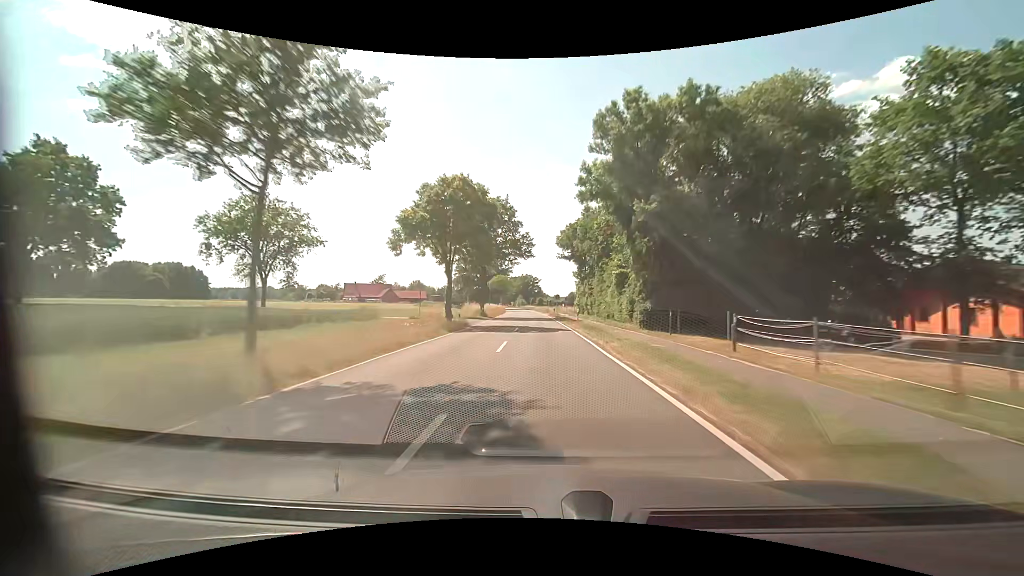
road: tertiary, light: Day
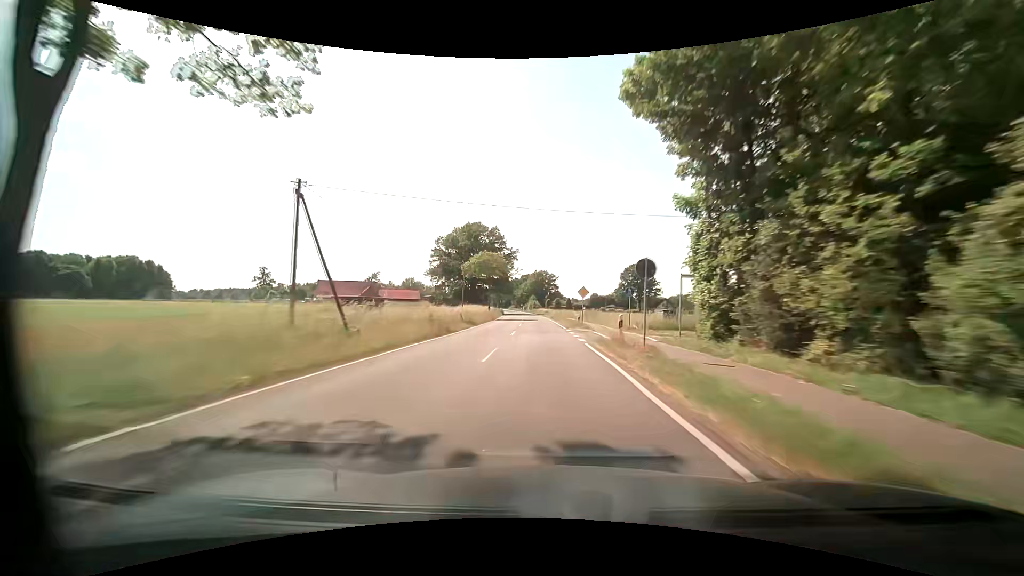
(-0.8, +50.4) m; -2°
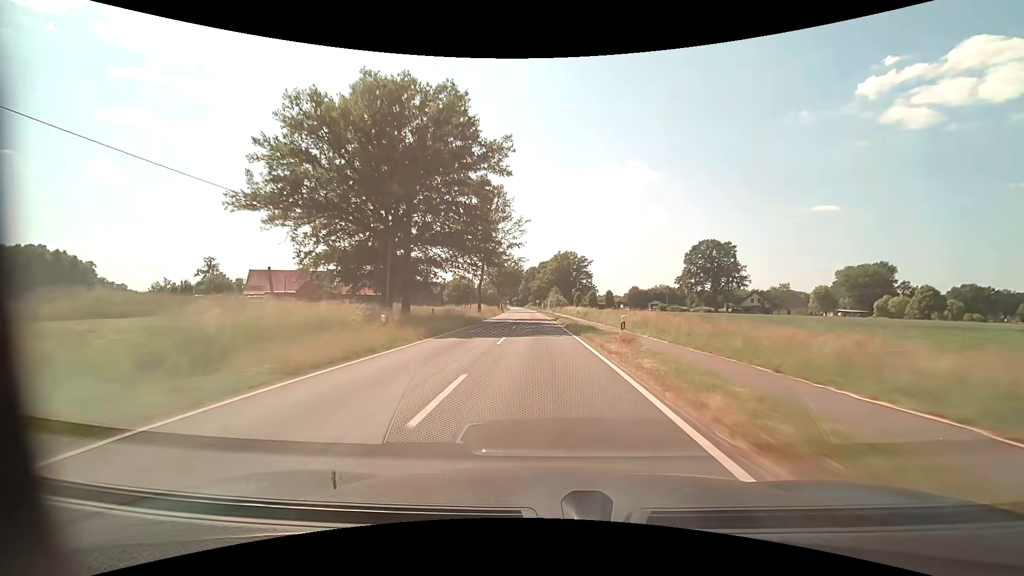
(-1.4, +67.1) m; -3°
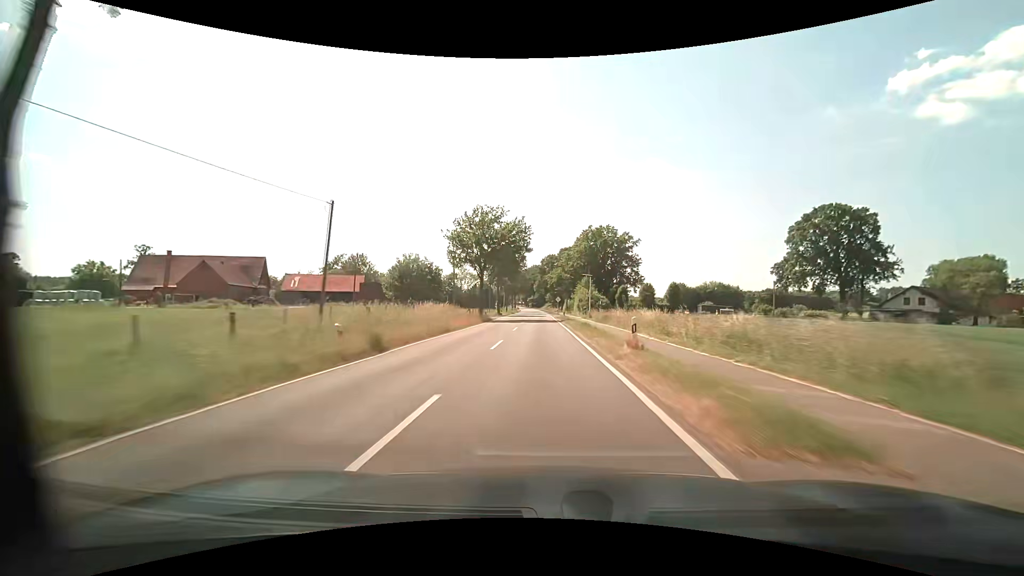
(-1.0, +50.4) m; -2°
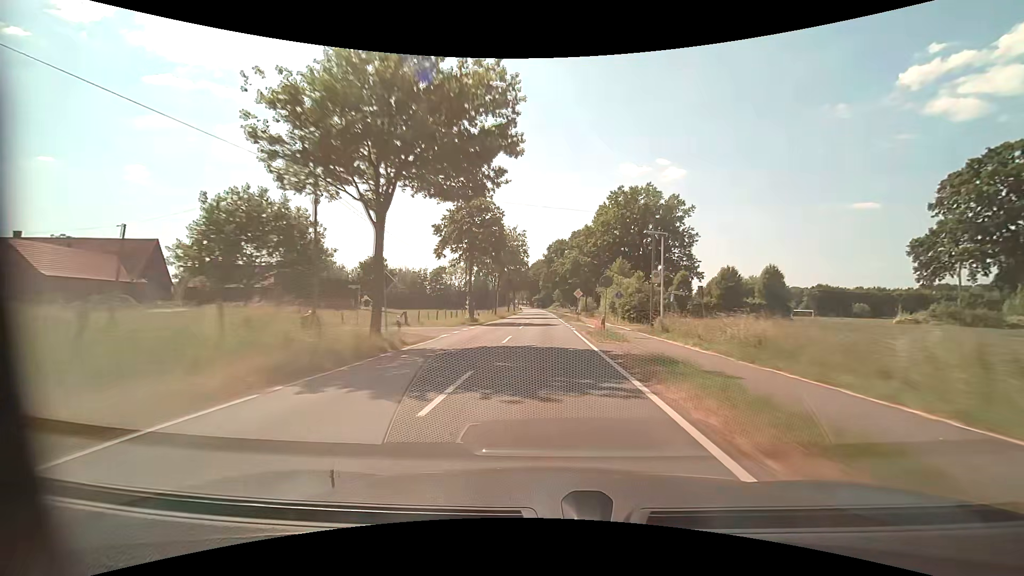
(-0.2, +33.6) m; -1°
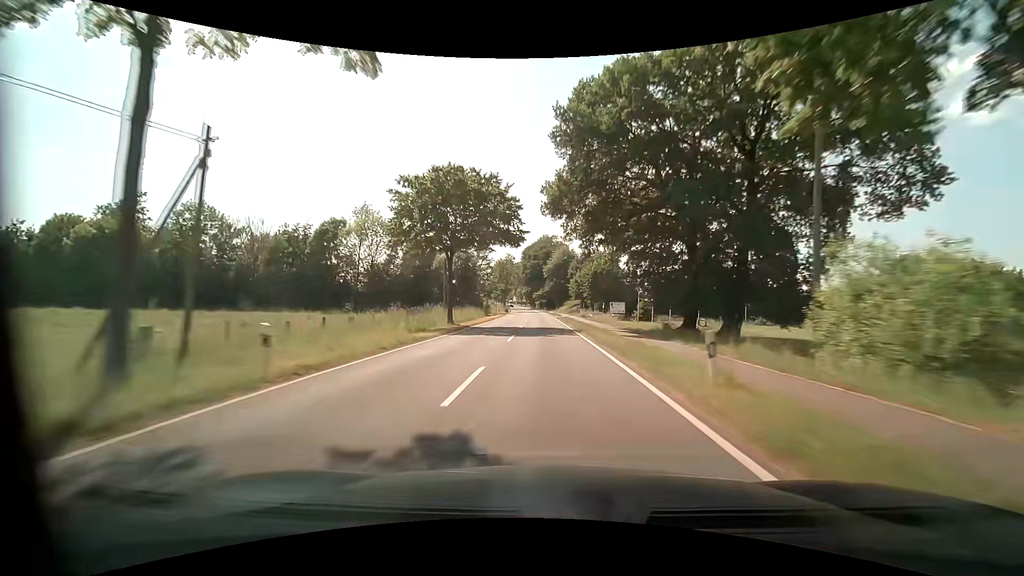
(-0.5, +84.0) m; -1°
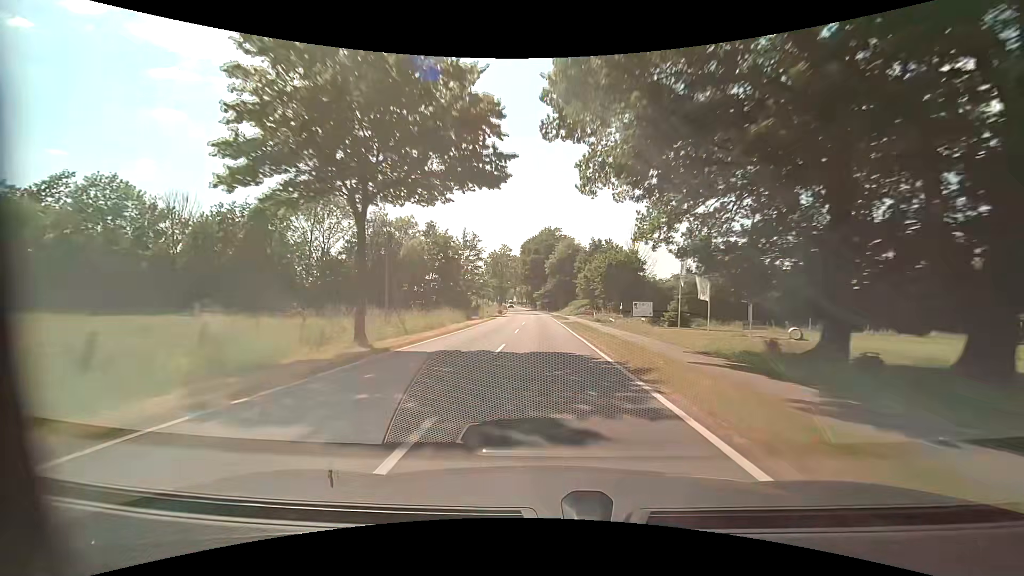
(0.0, +16.8) m; 0°
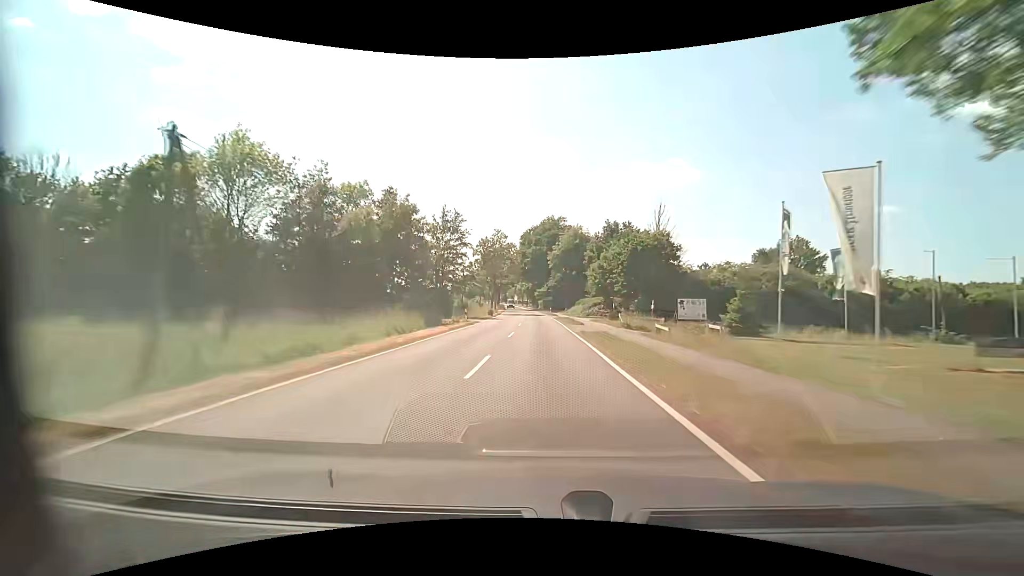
(-0.1, +16.8) m; 0°
